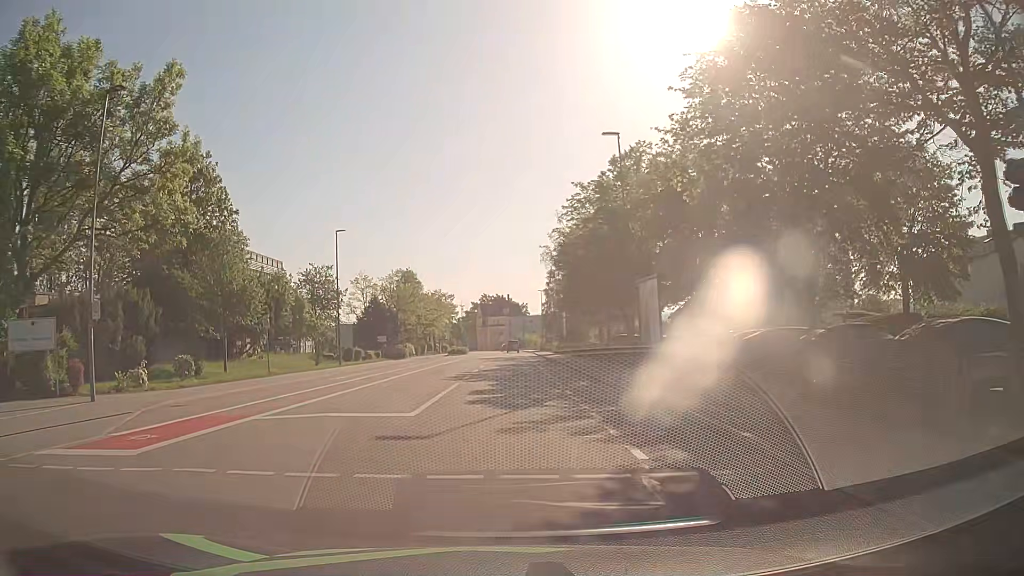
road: tertiary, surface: asphalt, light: Day
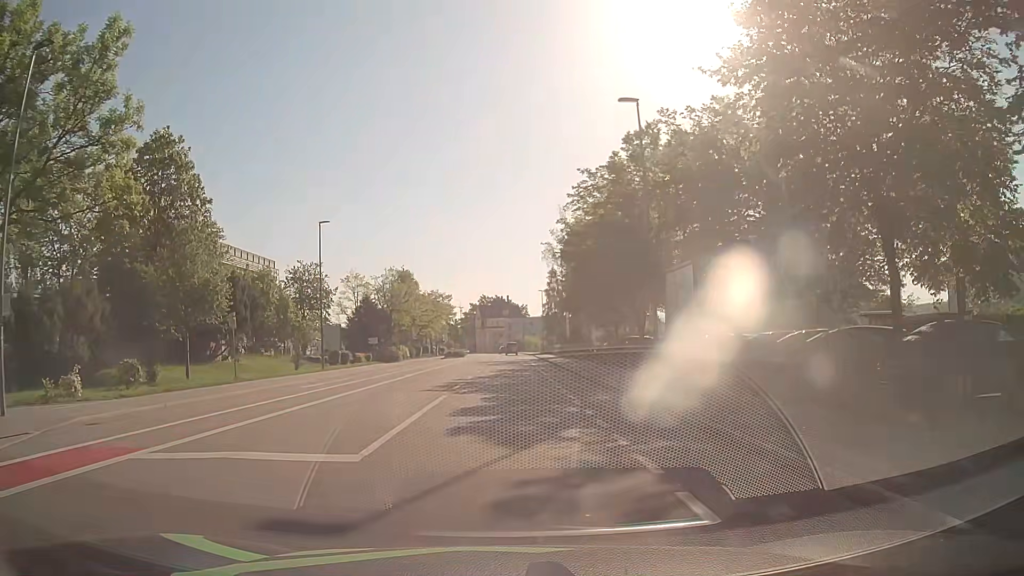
(0.0, +4.6) m; 0°
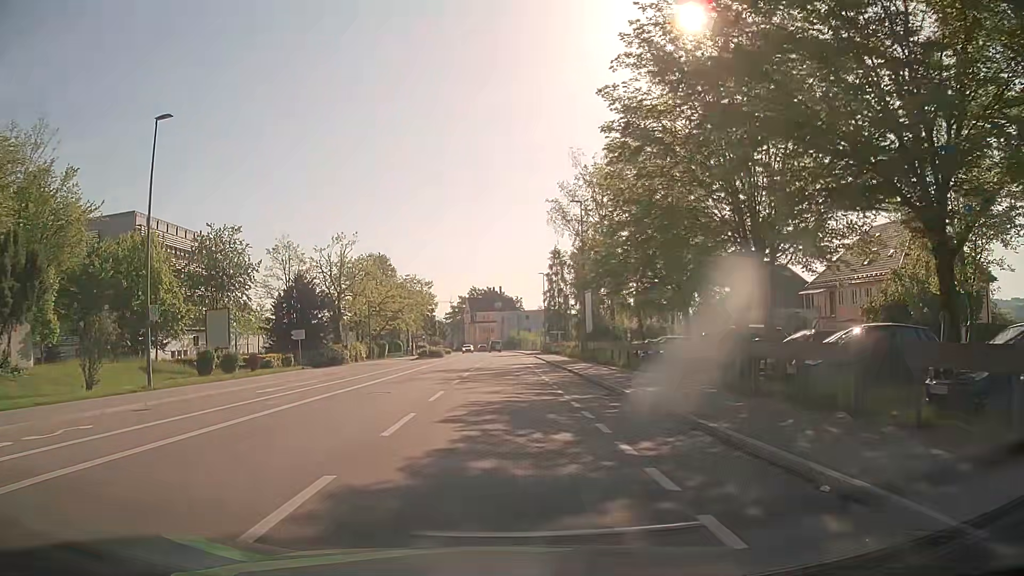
(0.0, +23.2) m; +1°
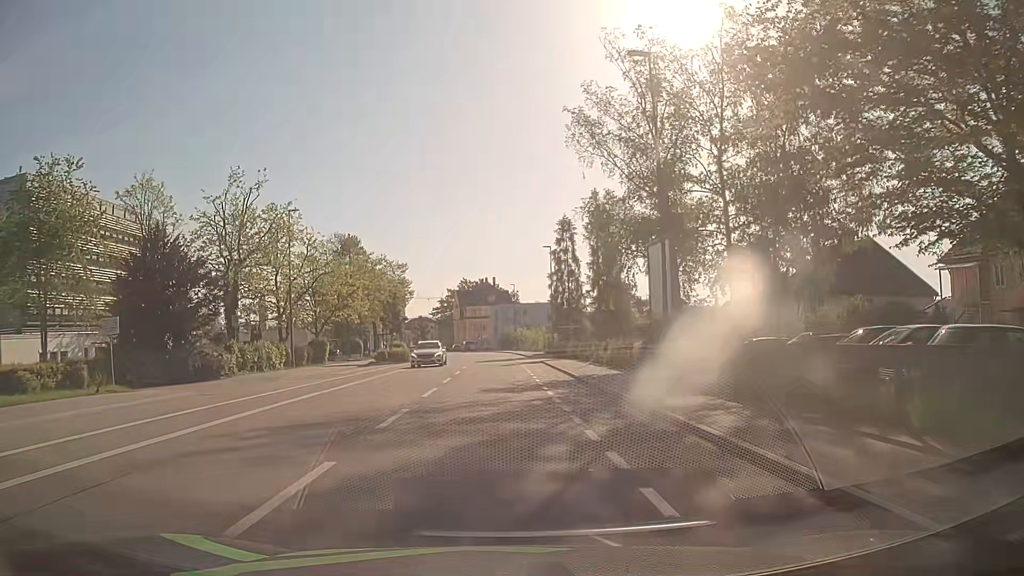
(-0.2, +23.2) m; -1°
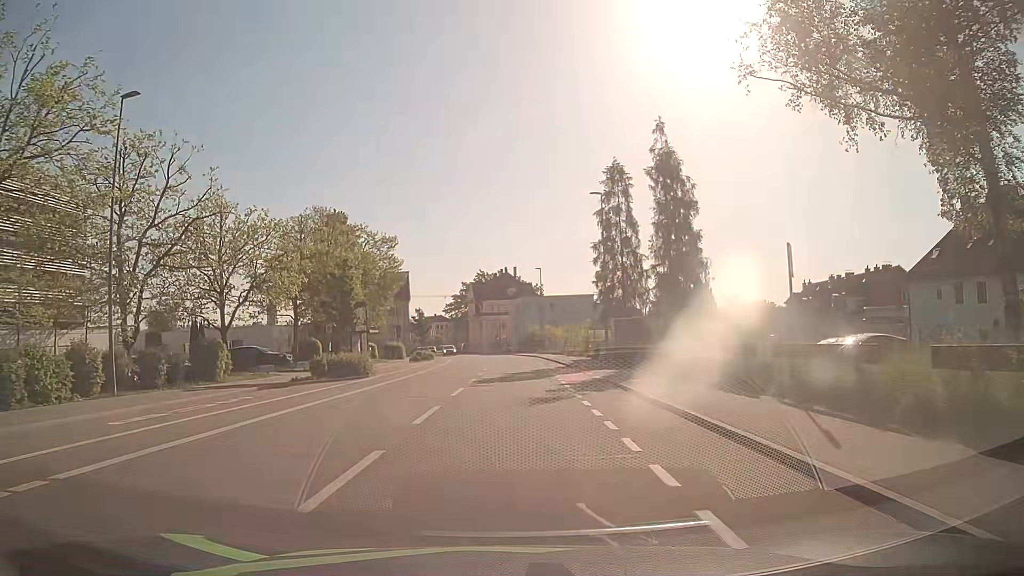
(+0.1, +23.2) m; -1°
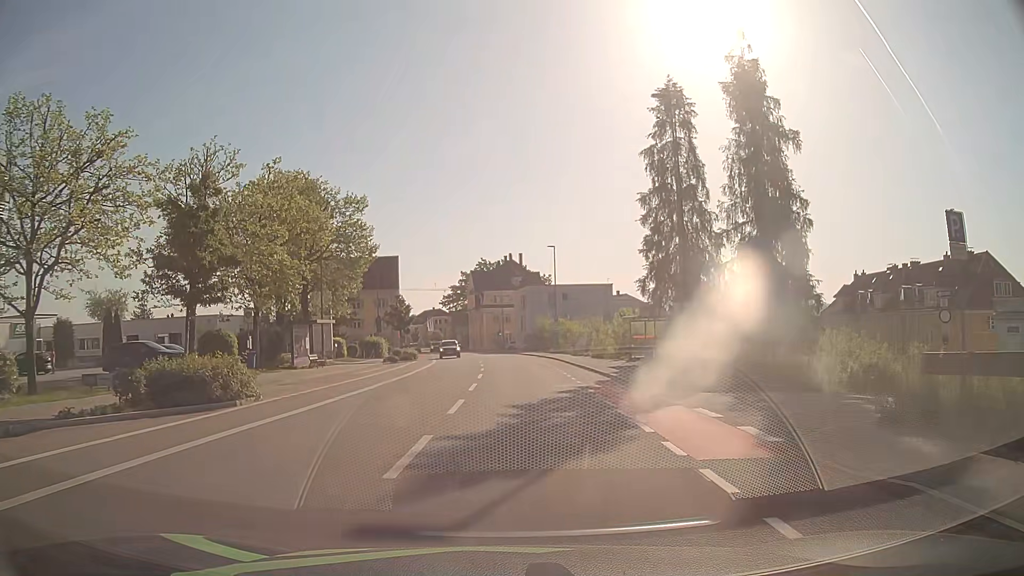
(-0.1, +16.4) m; 0°
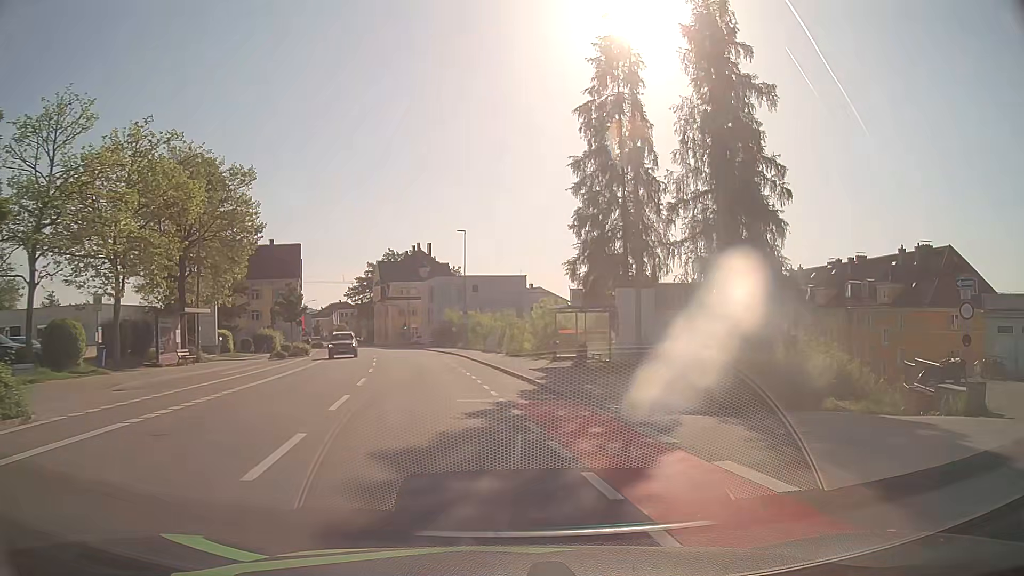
(+0.2, +6.3) m; +7°
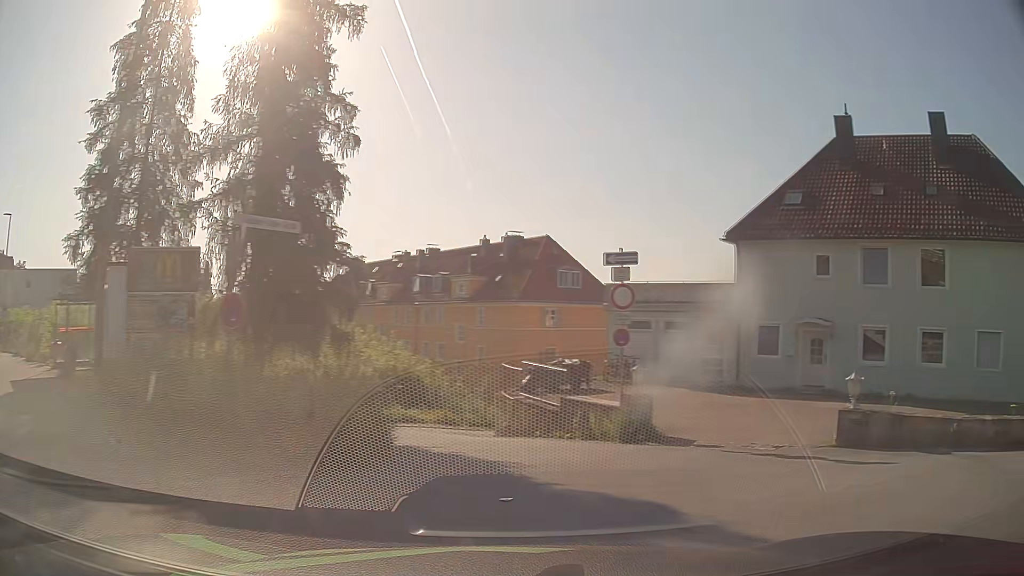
(+1.7, +6.5) m; +36°
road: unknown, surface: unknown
(+6, +7) (+16, +4) (+23, -3) (+30, -10) (+36, -18) (+42, -26) (+48, -34) (+54, -42) (+61, -50) (+67, -57) m
